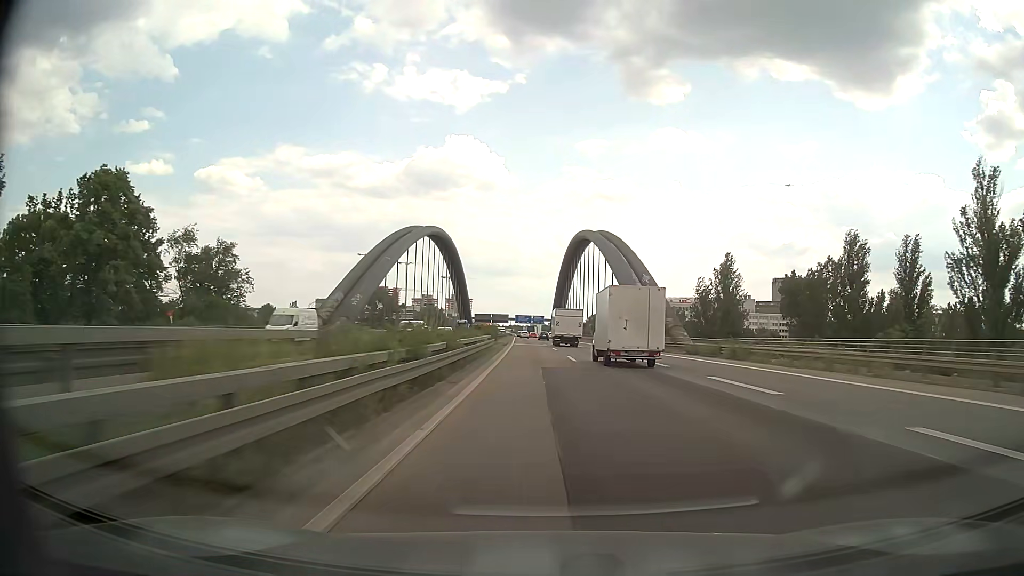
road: motorway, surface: asphalt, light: Day
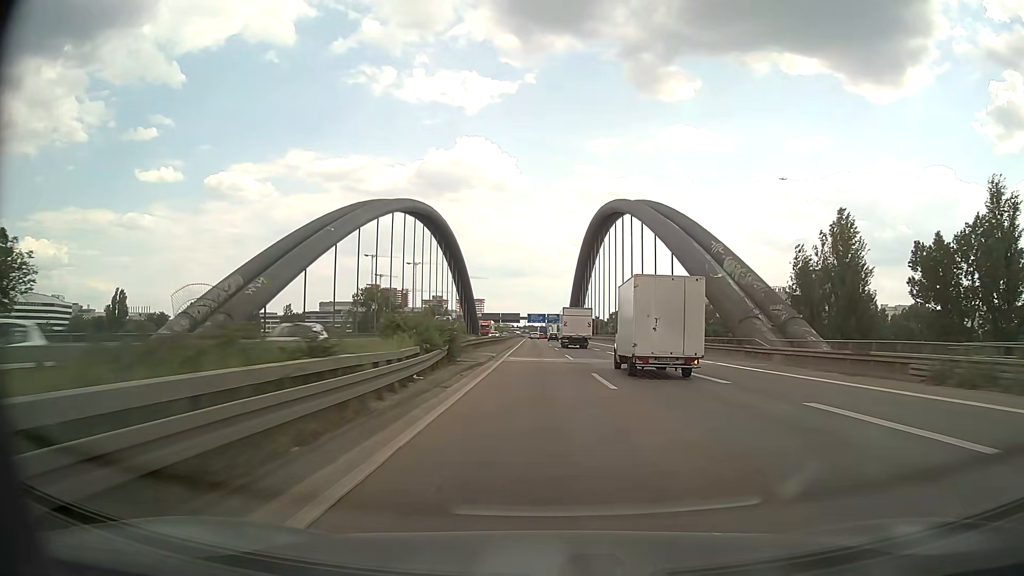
(-0.2, +32.5) m; -1°
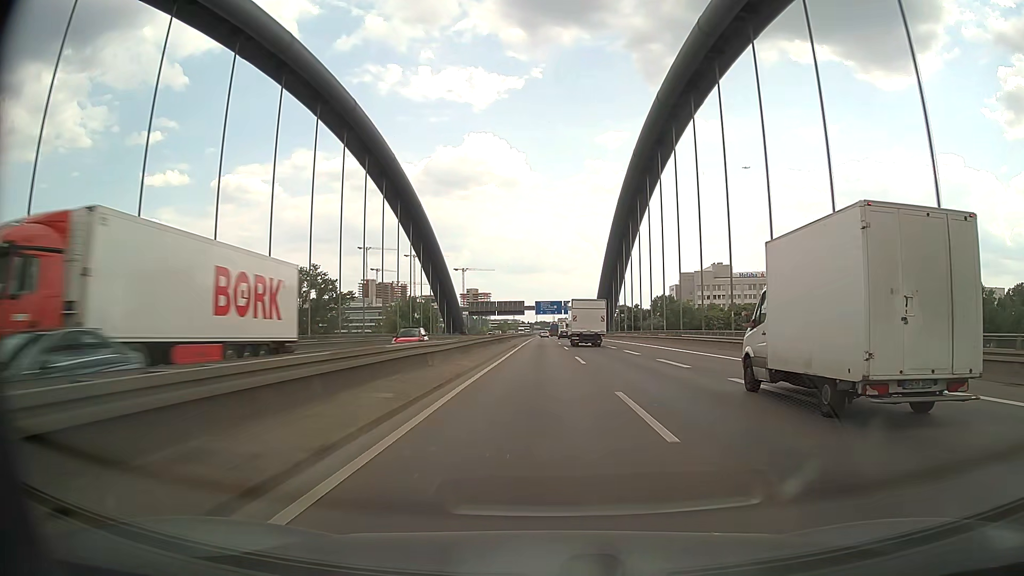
(-1.1, +80.9) m; -1°
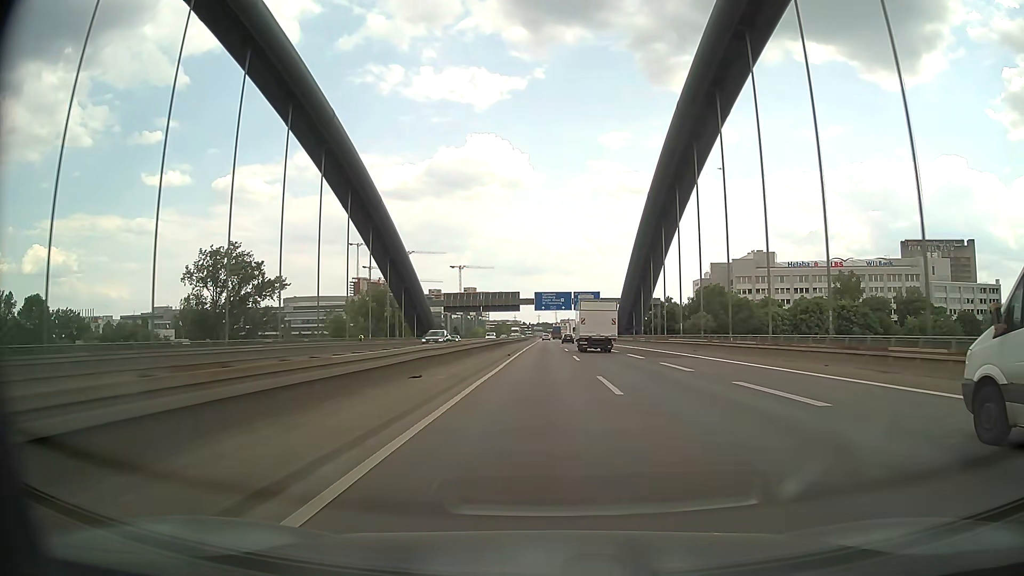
(-0.2, +48.6) m; 0°
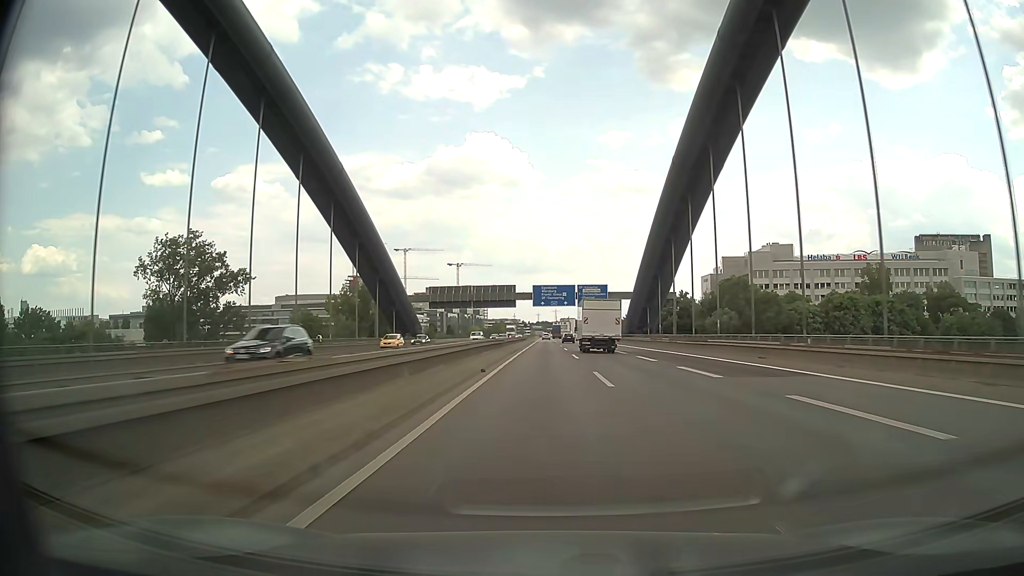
(0.0, +16.2) m; 0°
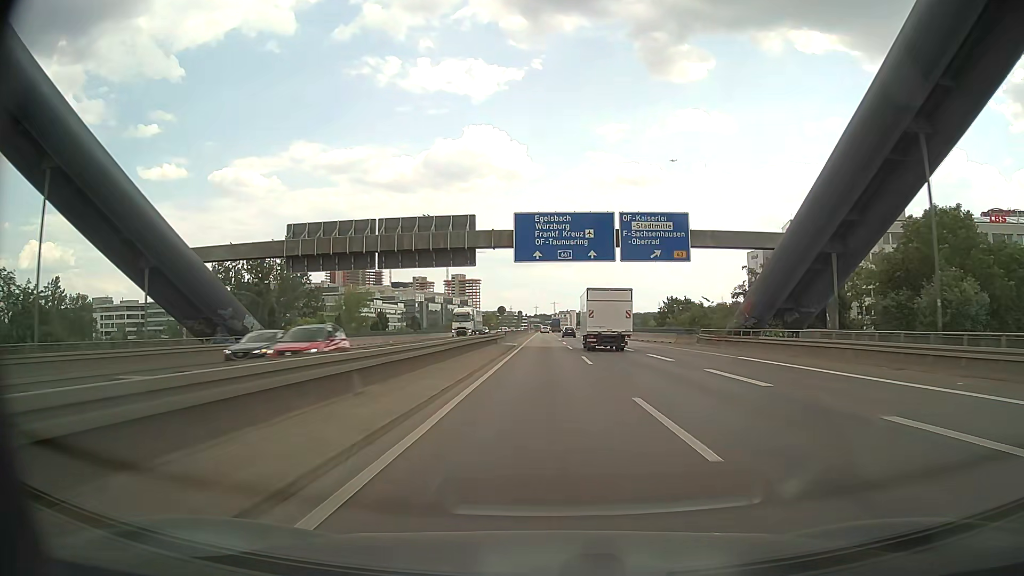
(+0.2, +64.9) m; 0°
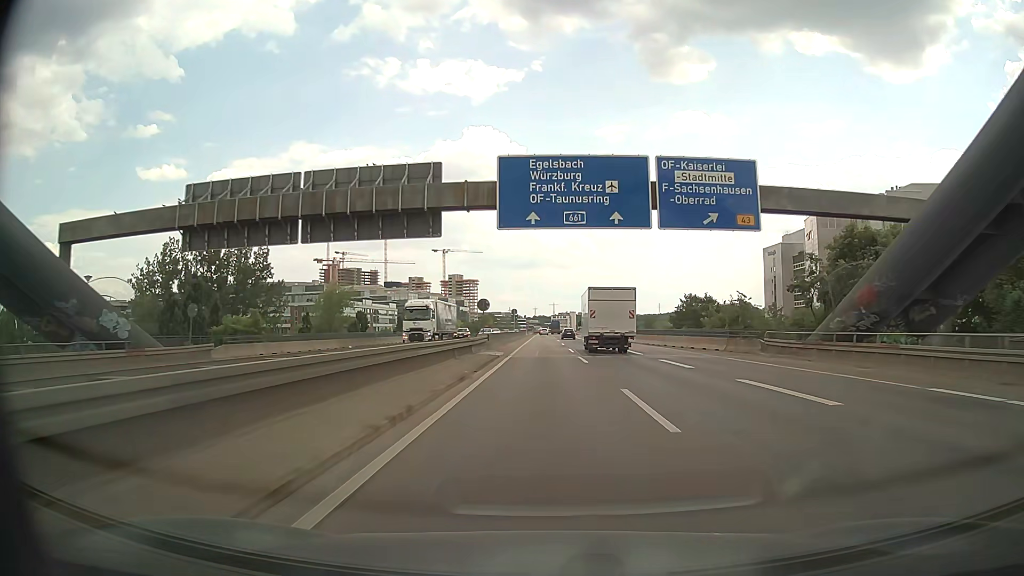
(0.0, +16.3) m; 0°
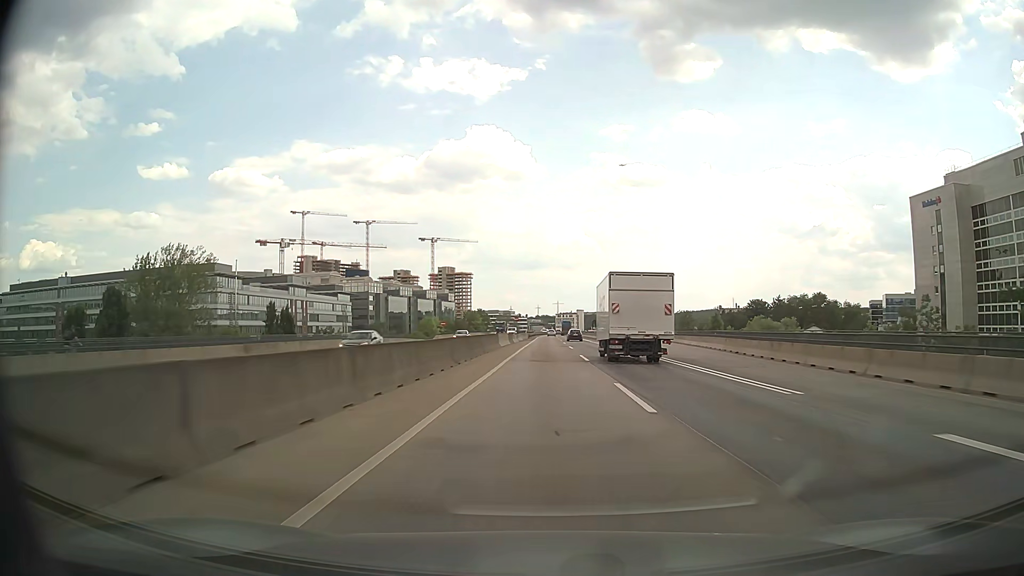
(+0.2, +81.8) m; 0°
(0, +10) (0, +20) (0, +30) (0, +40) (0, +50) (0, +60) (0, +70) (0, +80) (0, +90) (0, +100) m
